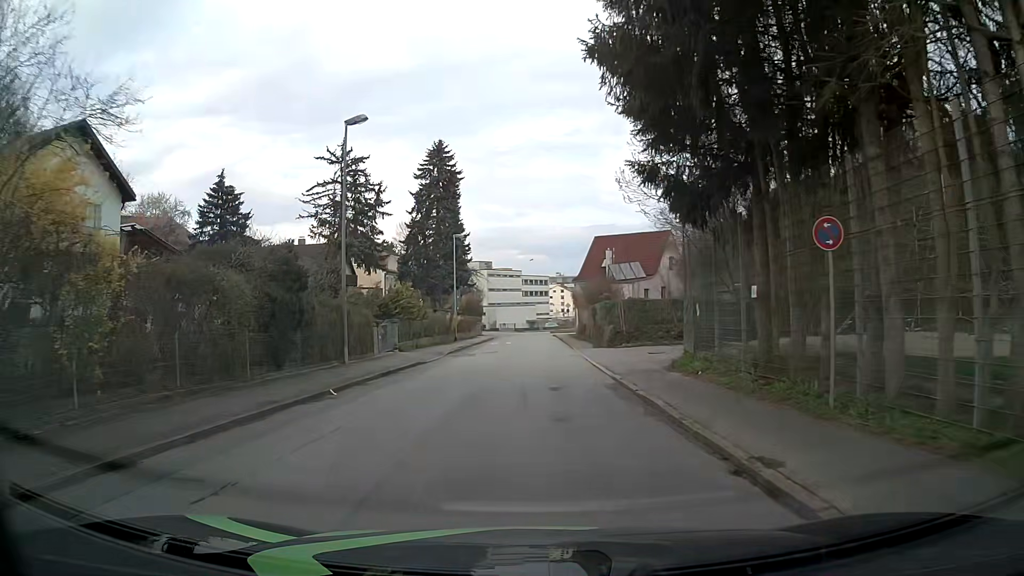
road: residential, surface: asphalt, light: Day
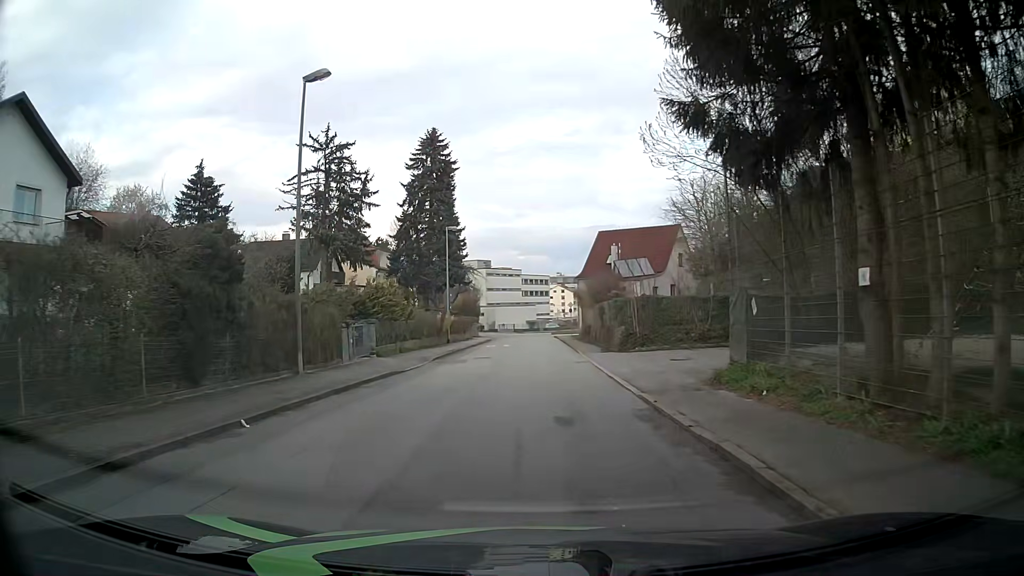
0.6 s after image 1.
(0.0, +4.5) m; 0°
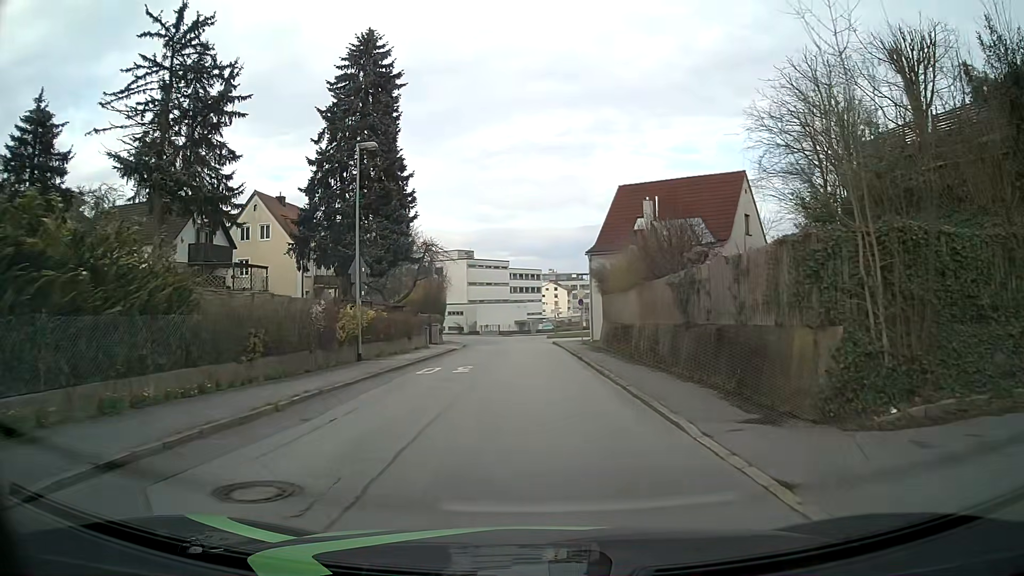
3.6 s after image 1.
(-0.3, +22.6) m; -1°
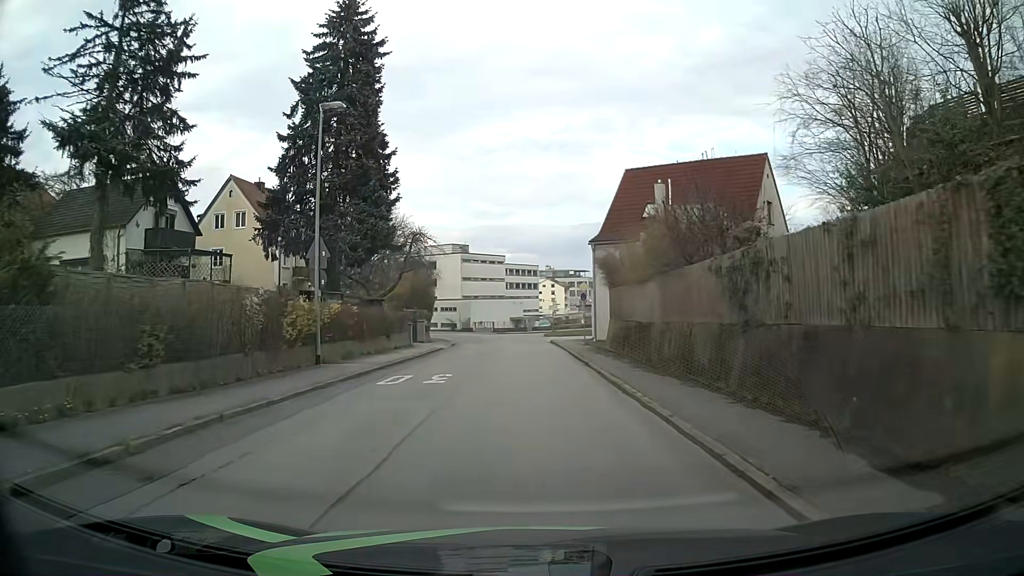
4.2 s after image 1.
(0.0, +4.5) m; +1°
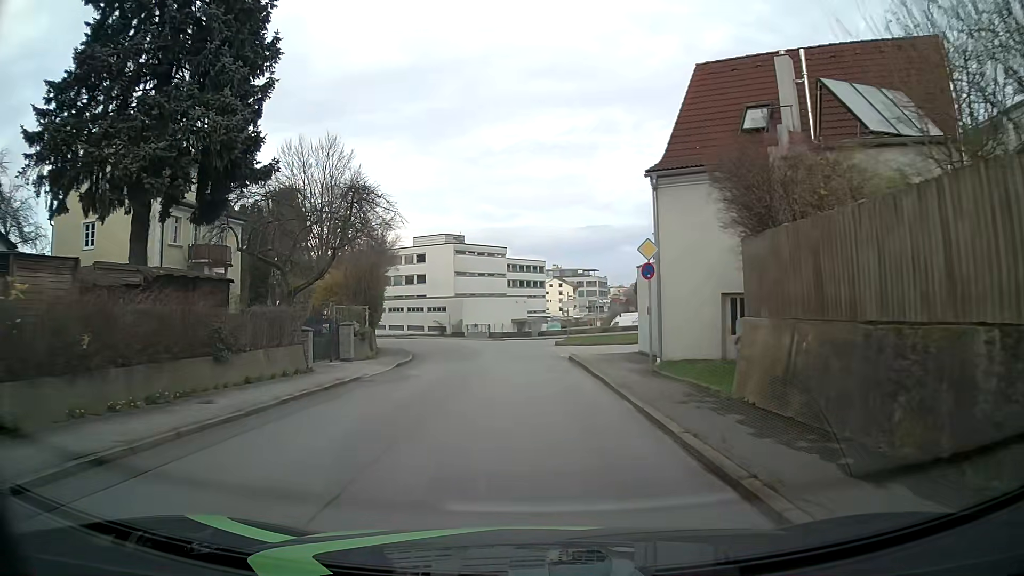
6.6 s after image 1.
(-0.1, +18.0) m; -1°
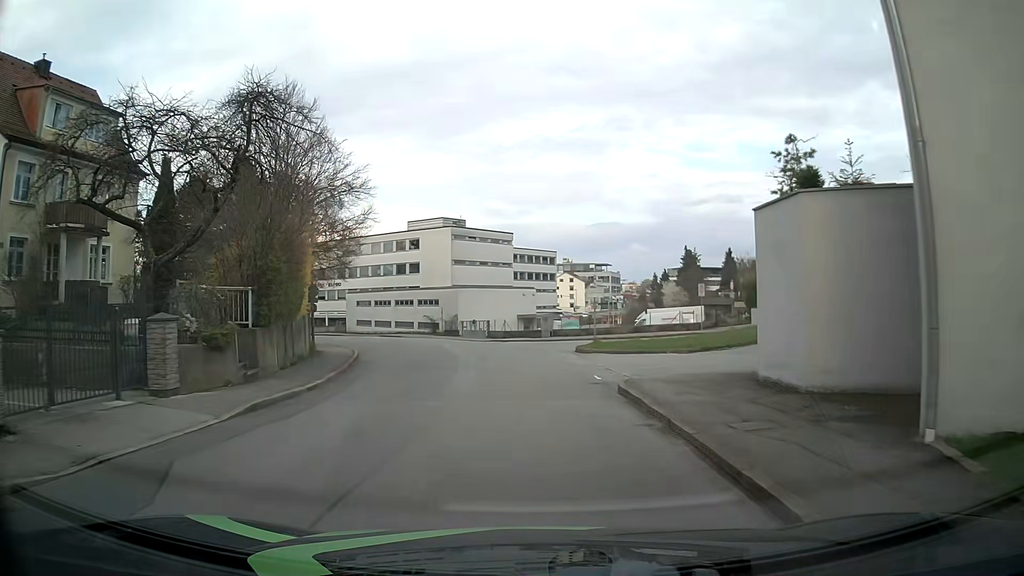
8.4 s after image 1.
(-0.1, +13.5) m; -1°
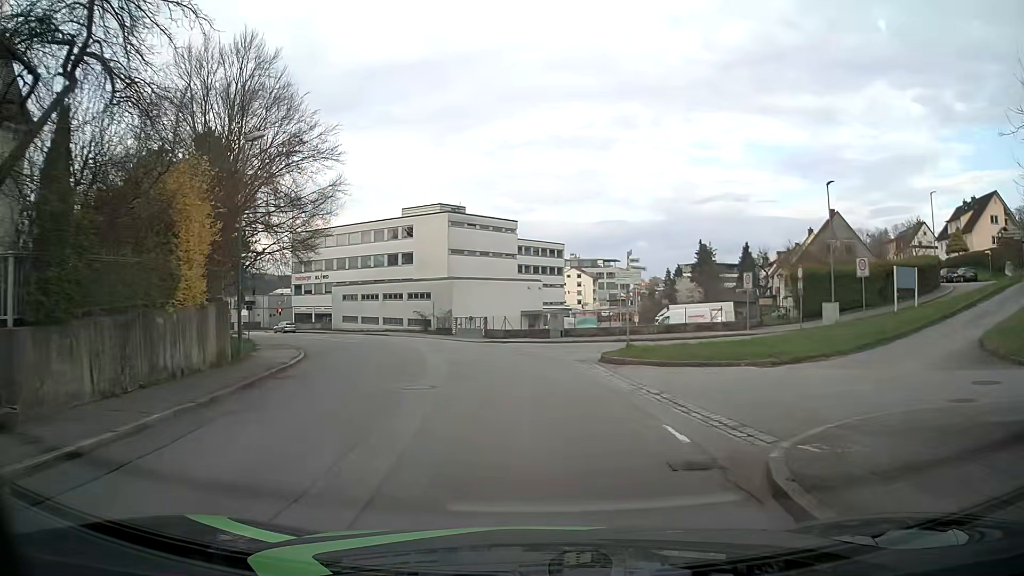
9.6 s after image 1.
(0.0, +9.0) m; -1°
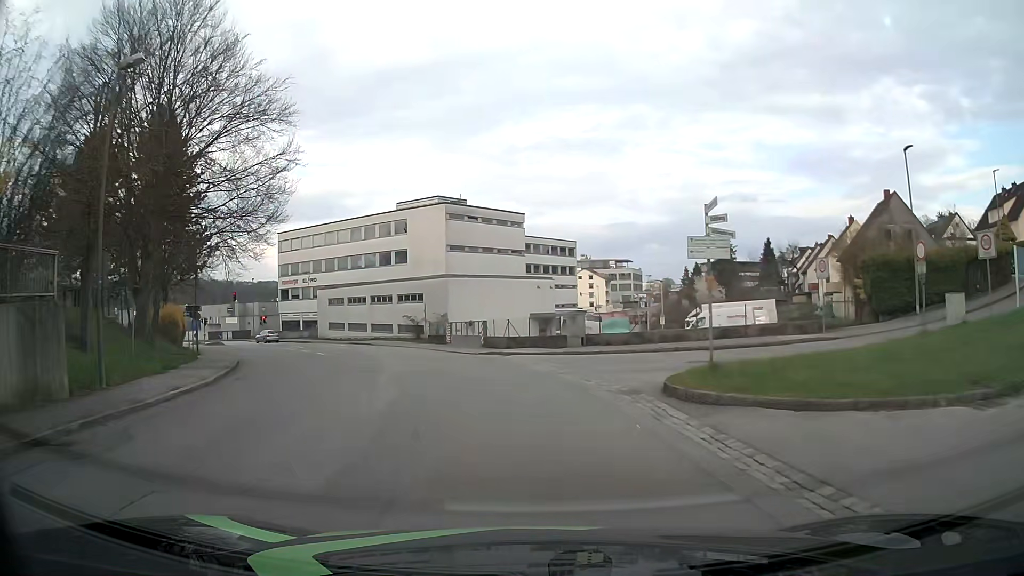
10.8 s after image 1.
(+0.1, +9.1) m; 0°
(0, +10) (-2, +20) (-4, +30) (-8, +39) (-12, +48) (-17, +56) (-23, +64) (-30, +72) (-37, +79) (-44, +86) m
